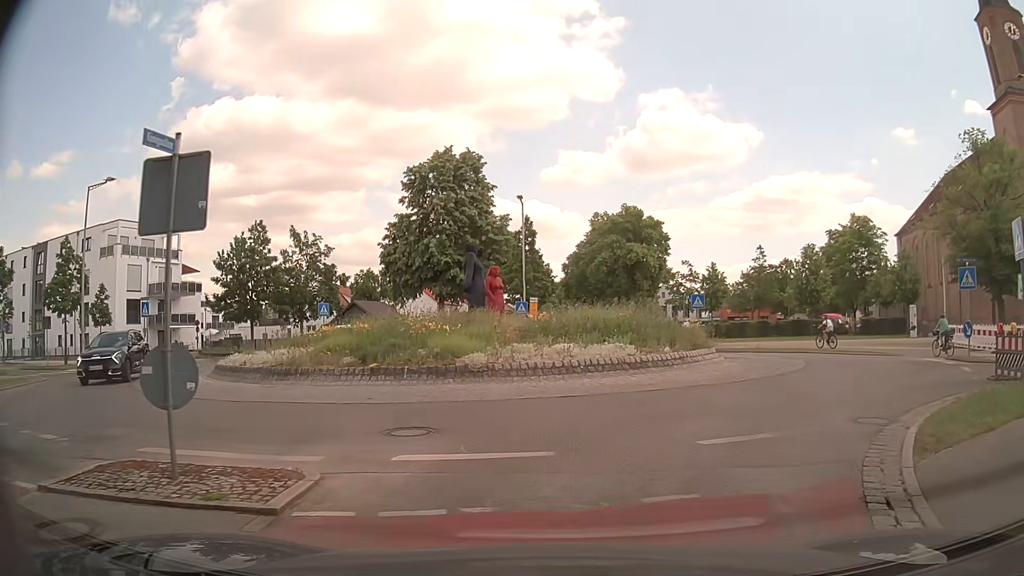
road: tertiary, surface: asphalt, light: Day
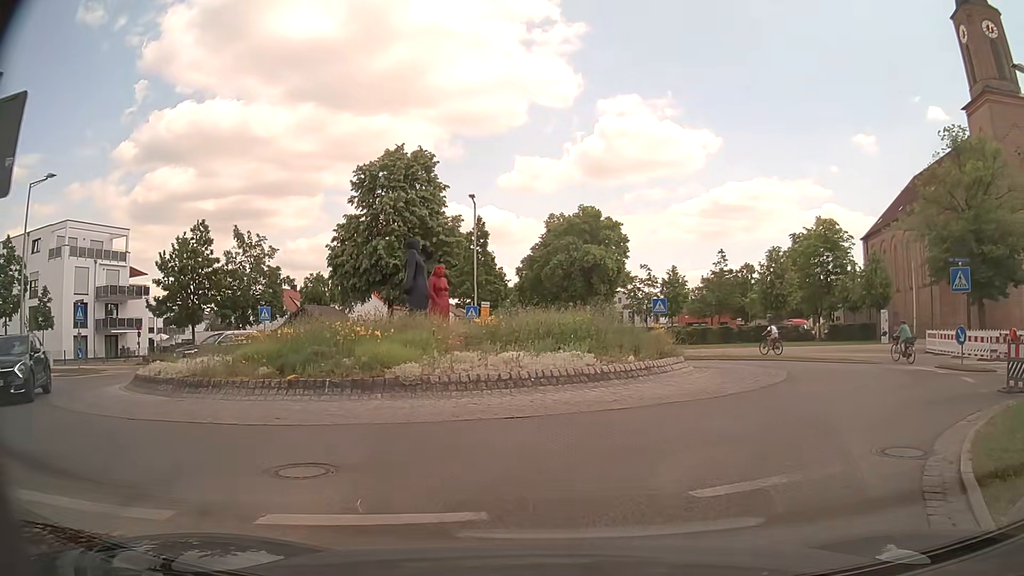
(+0.1, +2.2) m; +5°
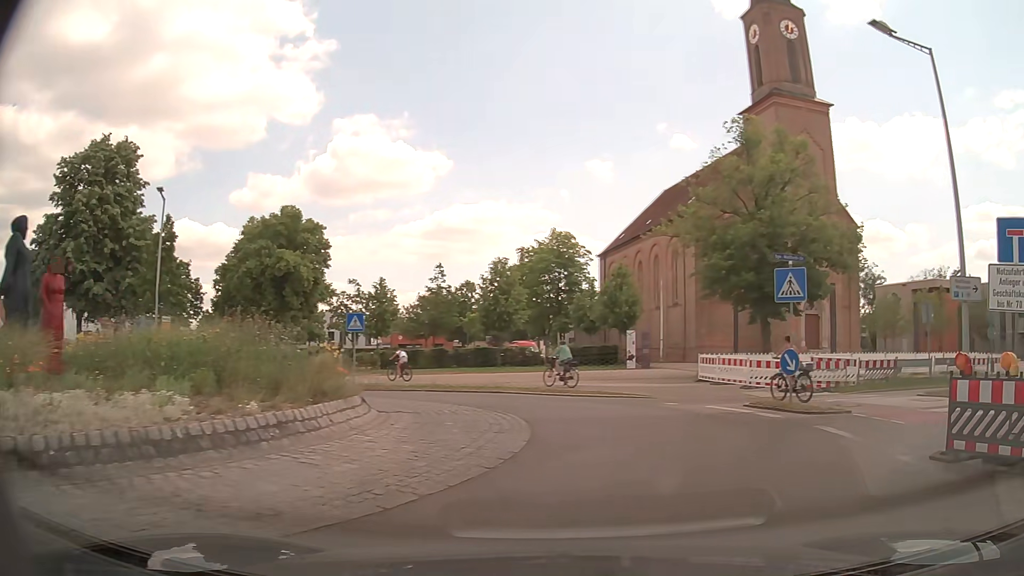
(+1.3, +7.0) m; +22°
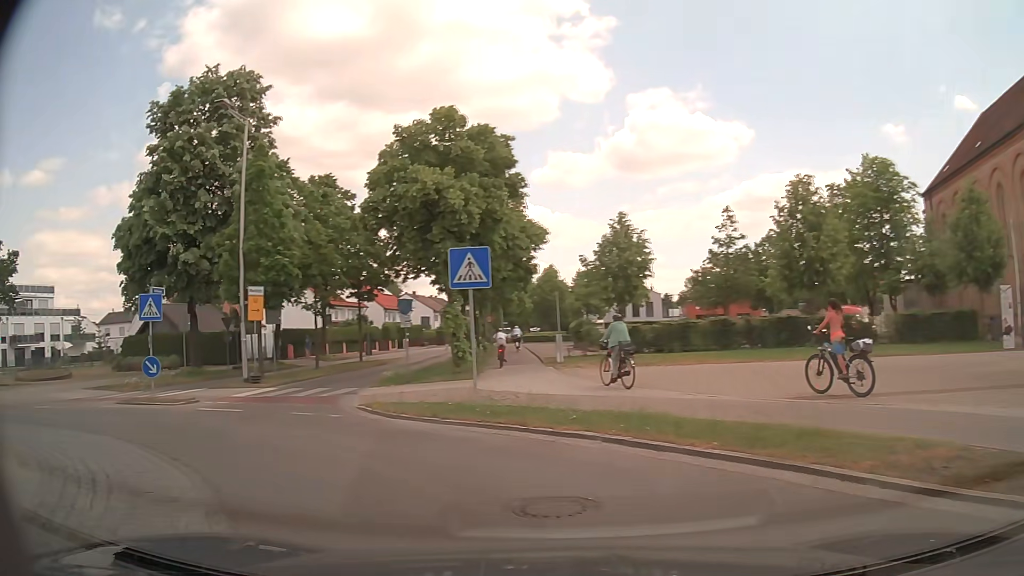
(+0.4, +16.5) m; -24°
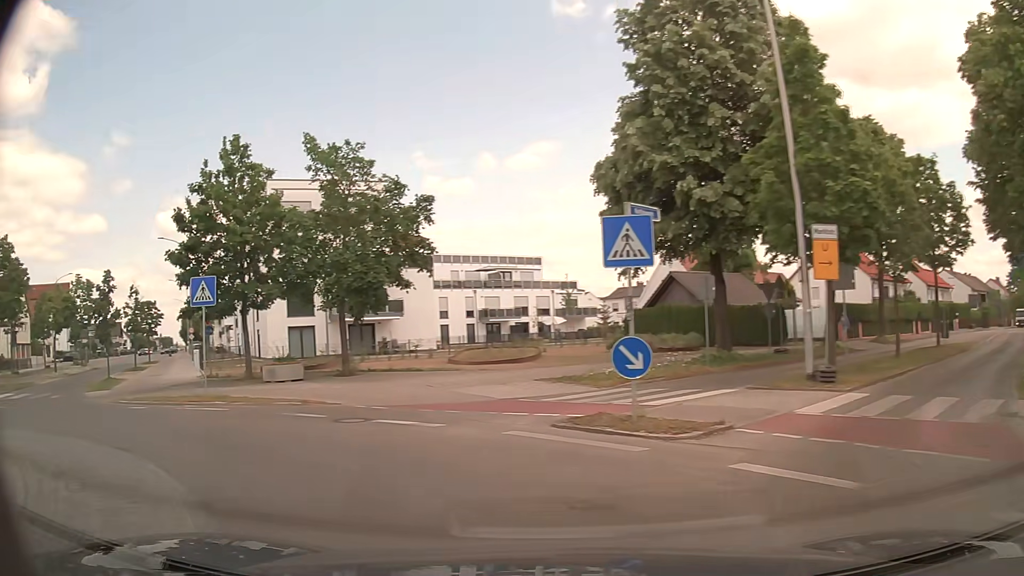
(-3.8, +9.1) m; -45°
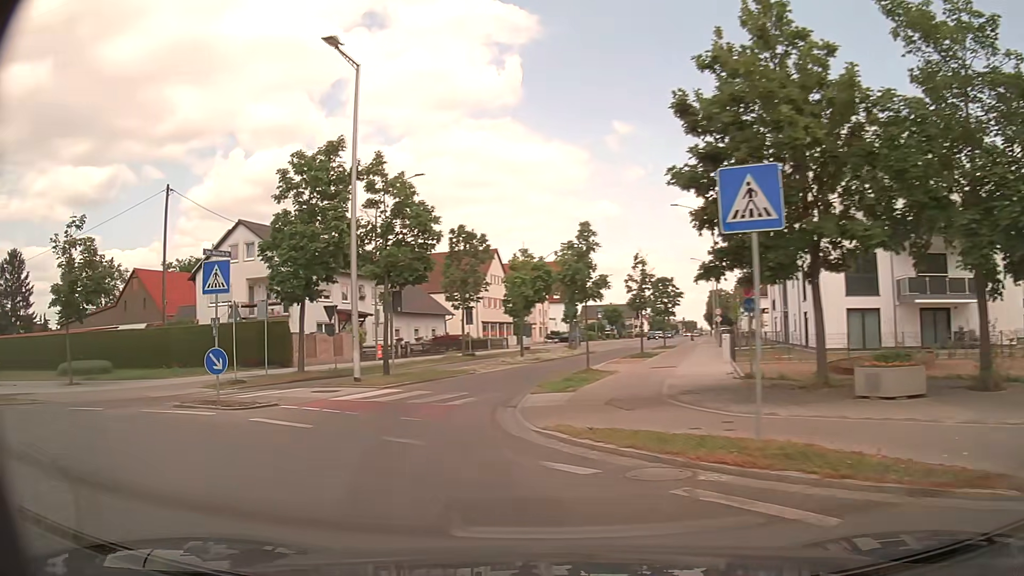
(-4.2, +9.6) m; -44°
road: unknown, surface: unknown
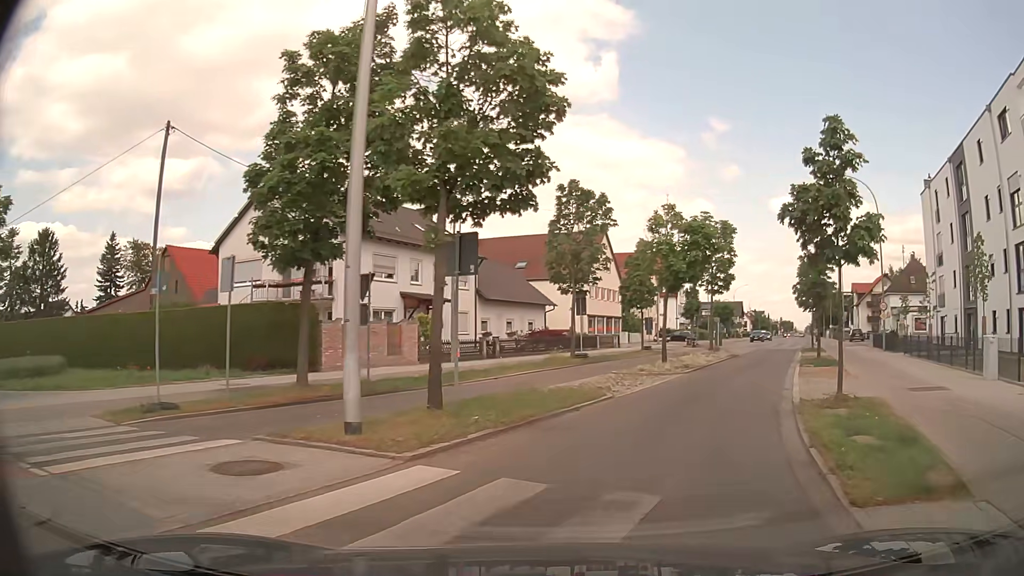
(-2.2, +12.1) m; -9°
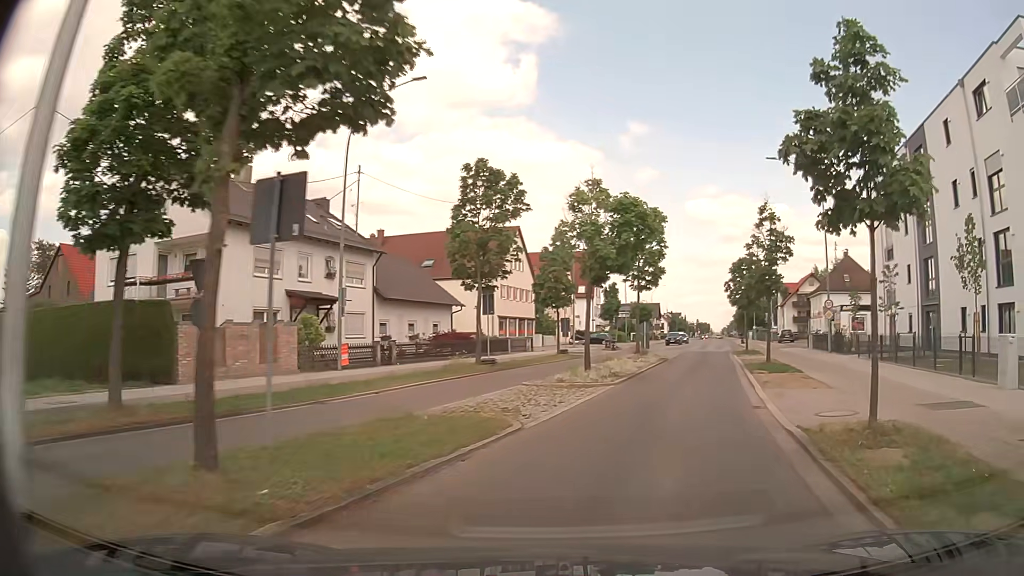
(+0.3, +4.7) m; +7°
